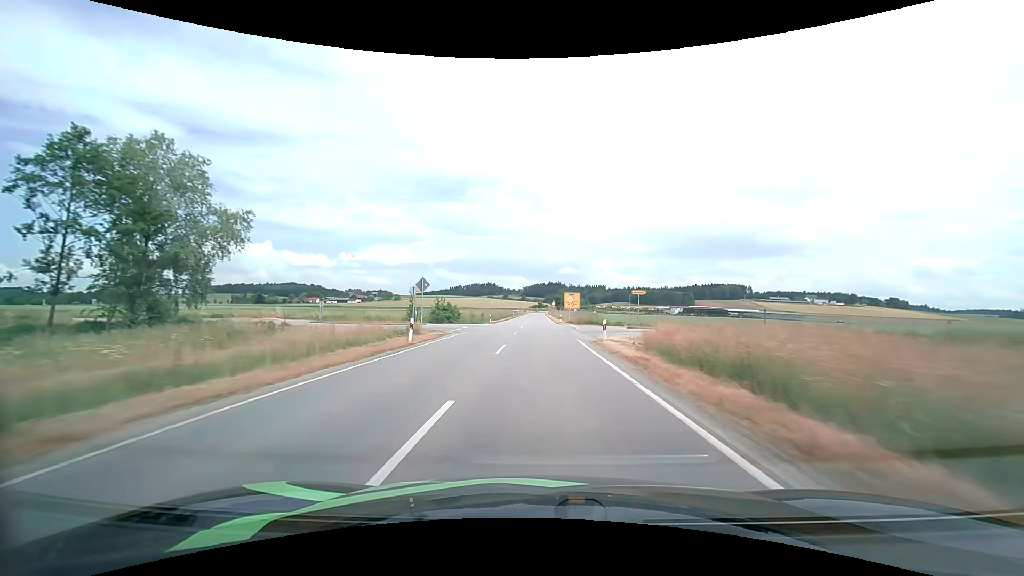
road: tertiary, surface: asphalt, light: Day
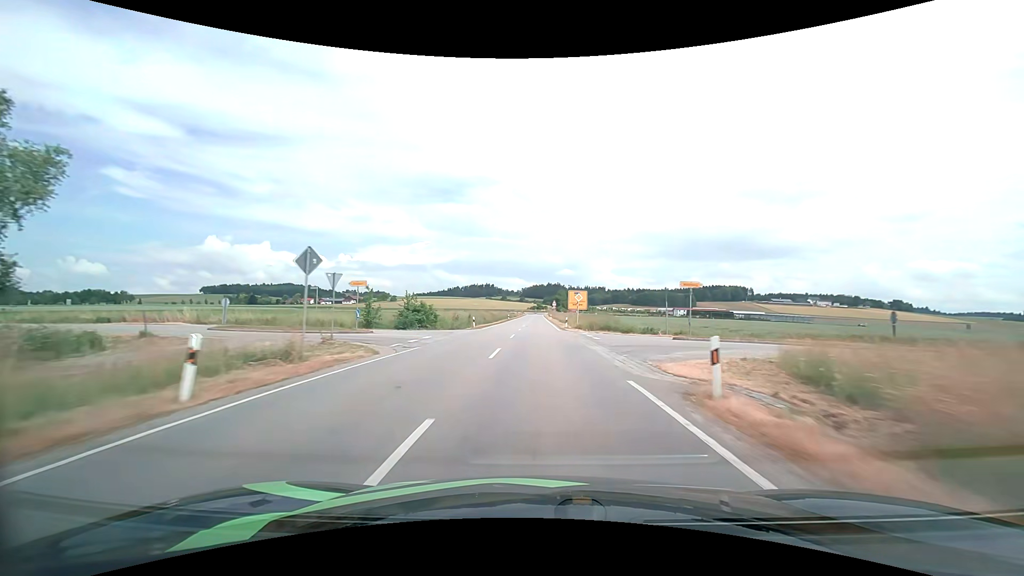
(0.0, +13.3) m; 0°
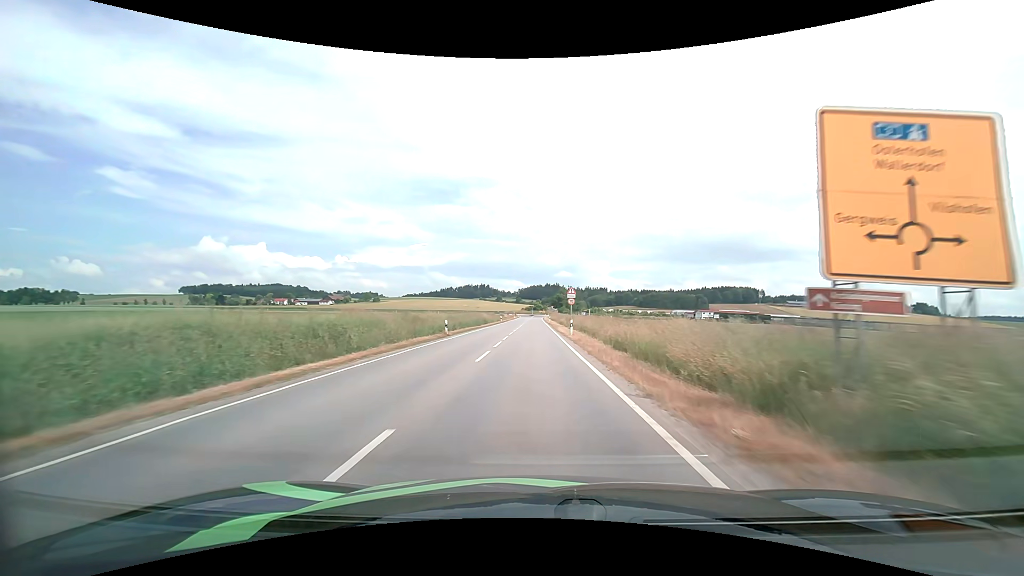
(+0.2, +61.0) m; 0°
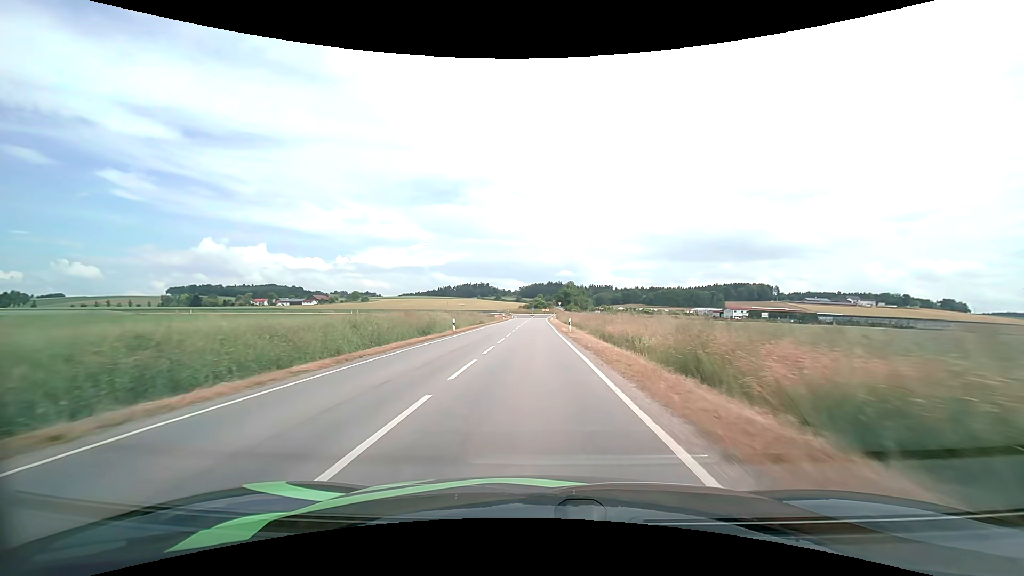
(0.0, +47.2) m; 0°
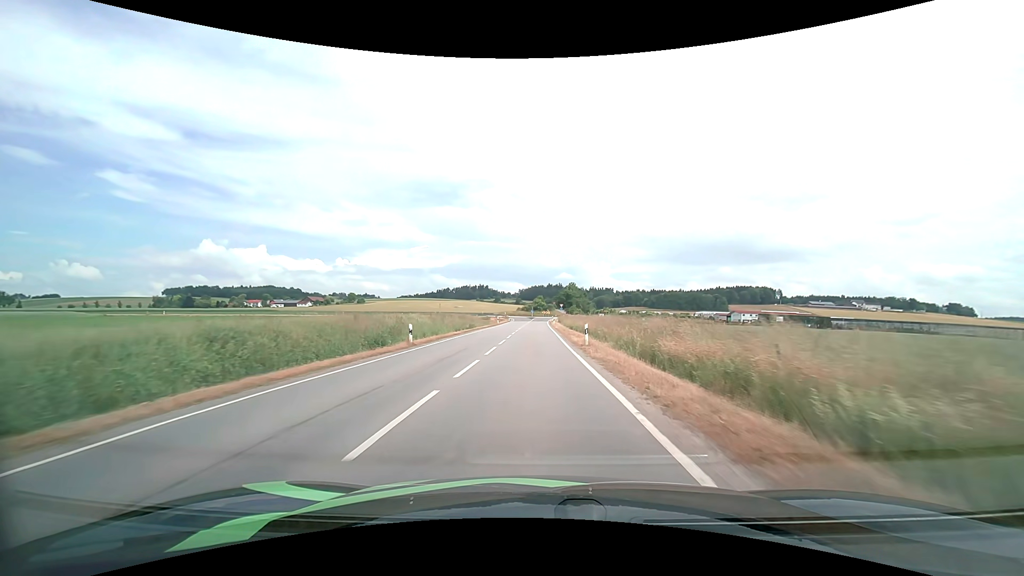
(0.0, +11.5) m; 0°
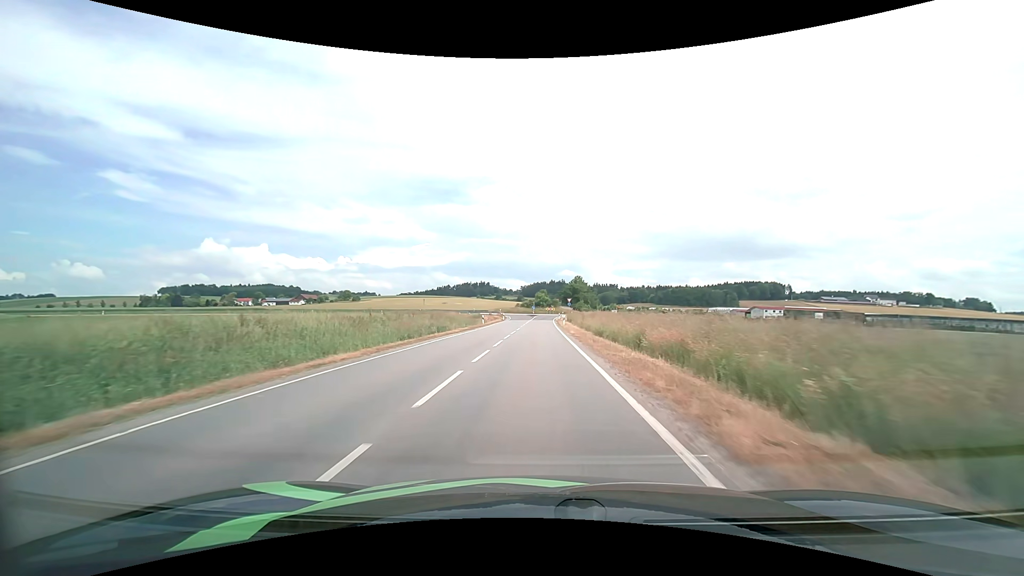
(0.0, +22.1) m; 0°
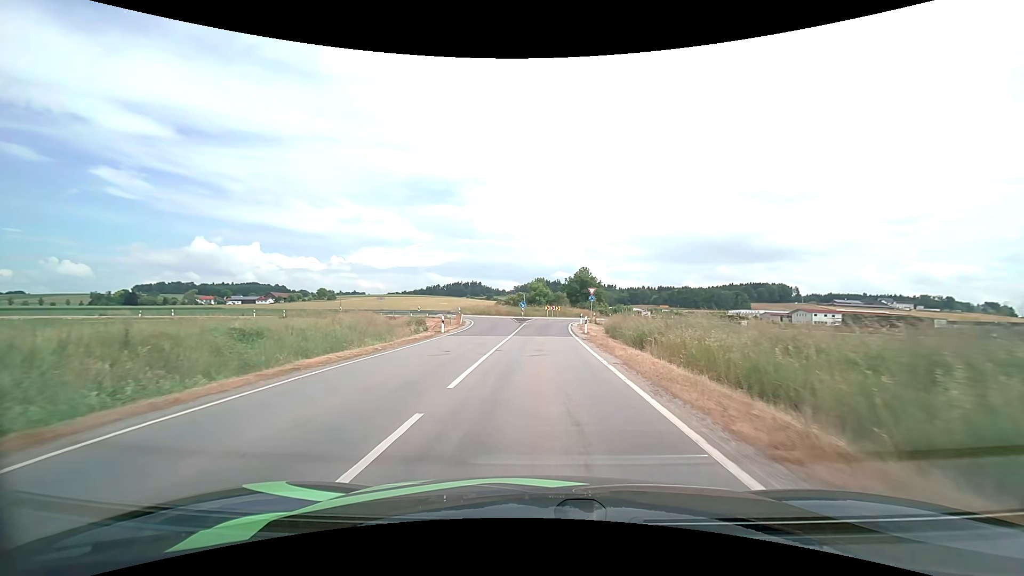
(0.0, +47.2) m; +1°
